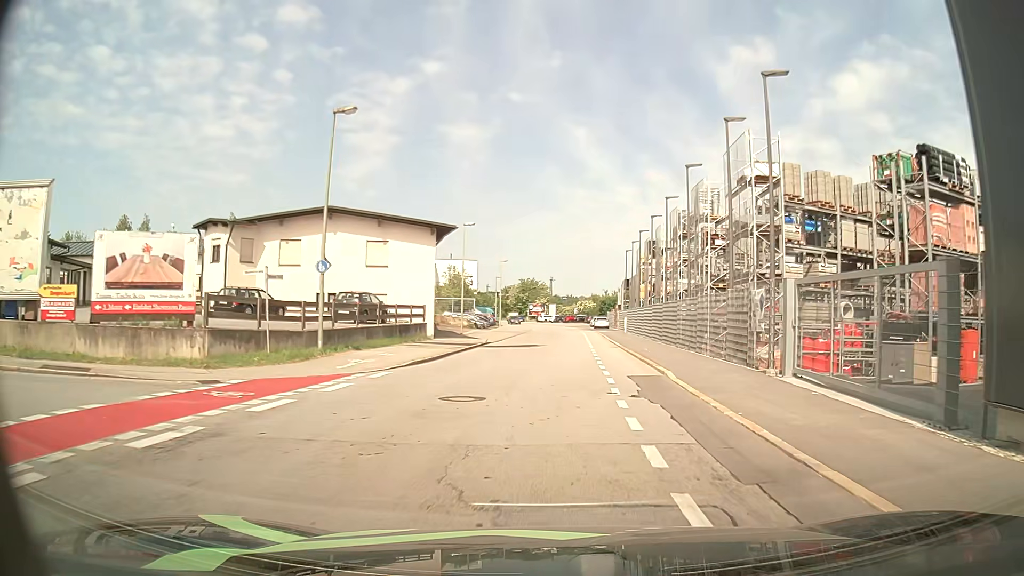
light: Day
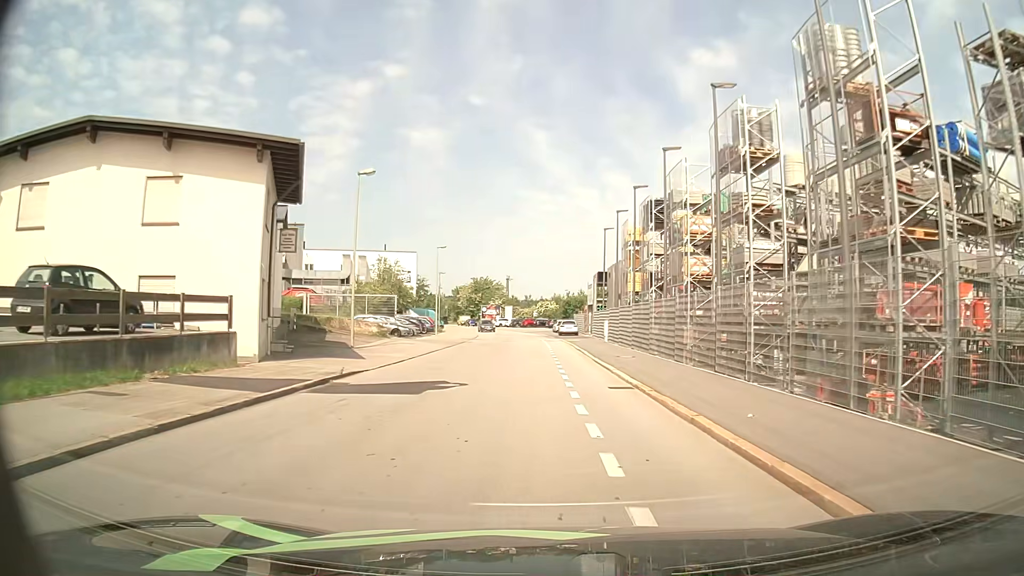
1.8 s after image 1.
(+0.7, +18.4) m; +4°
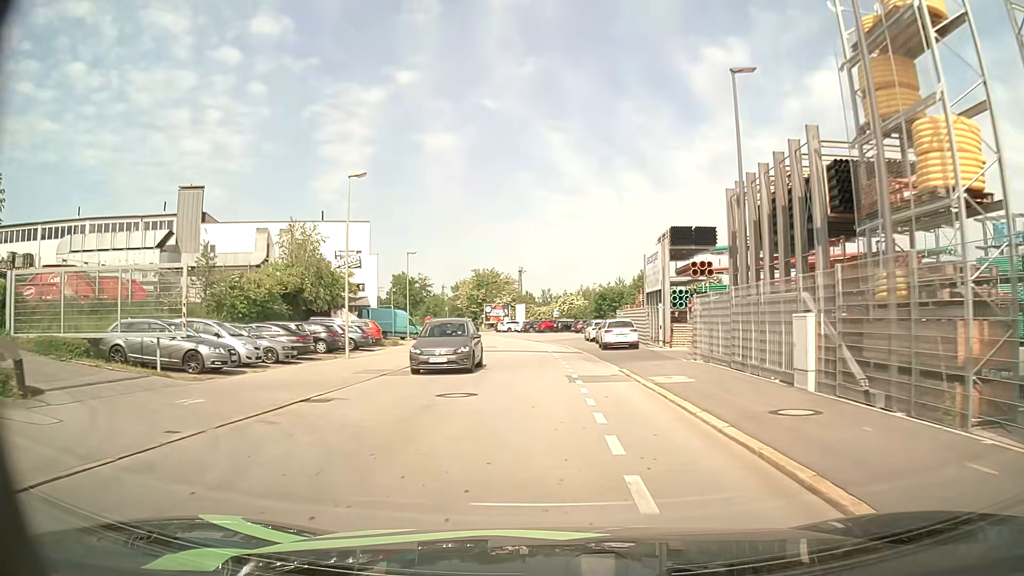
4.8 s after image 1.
(-0.4, +31.6) m; -2°
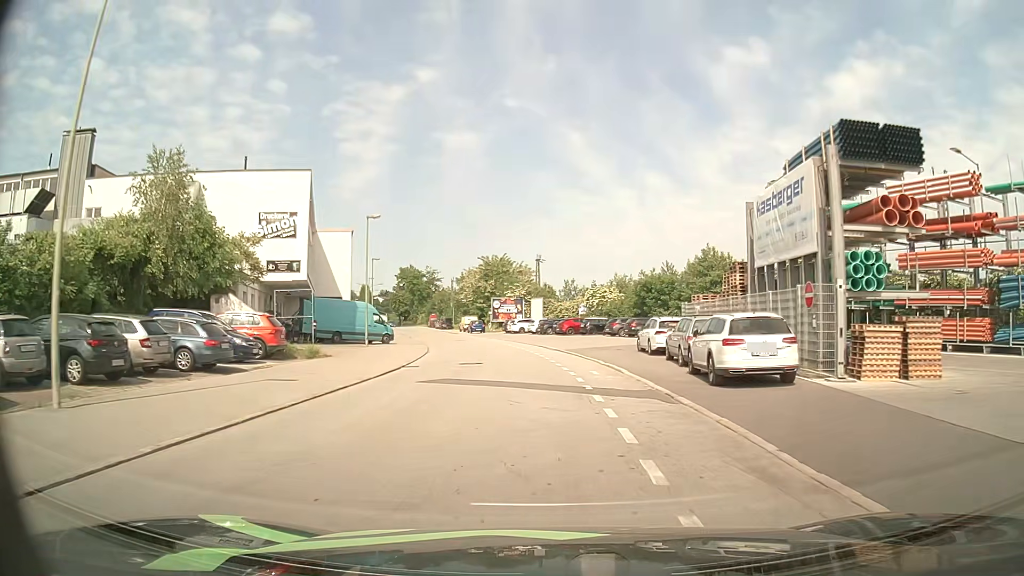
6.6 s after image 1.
(-0.2, +19.4) m; -2°
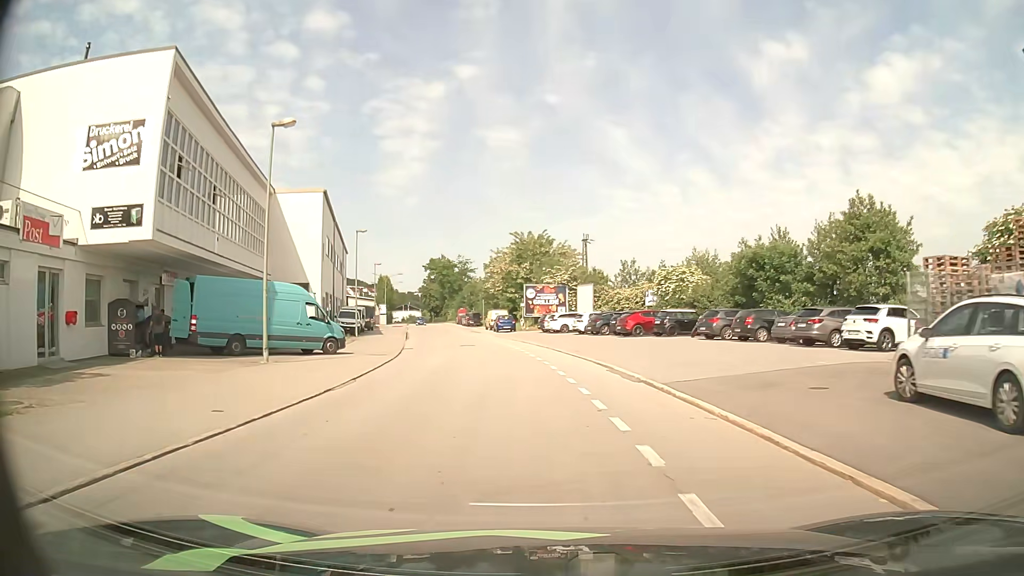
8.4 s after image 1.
(-0.5, +19.6) m; -4°
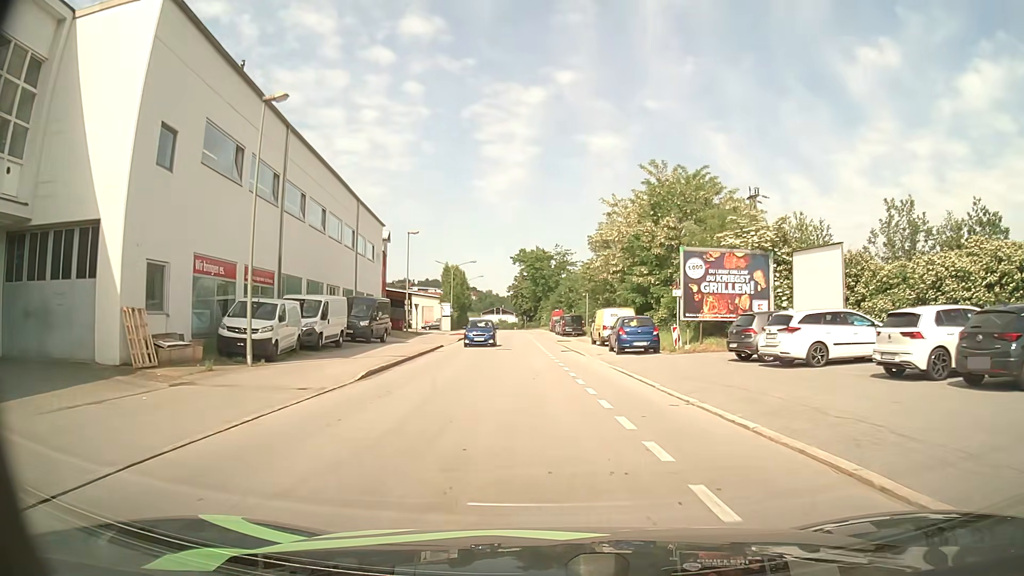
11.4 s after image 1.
(-3.0, +31.8) m; -9°
